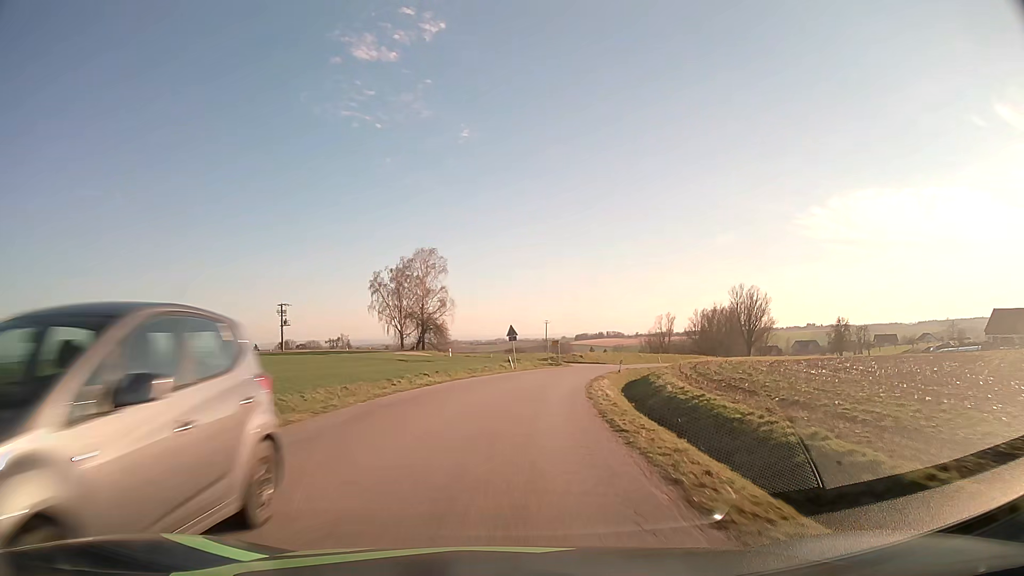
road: tertiary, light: Day
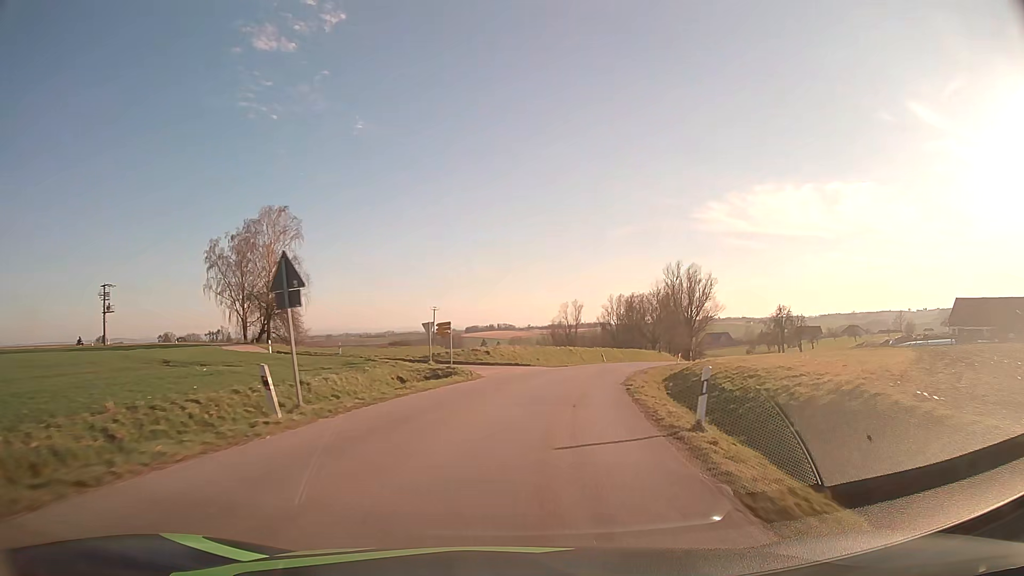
(+2.3, +32.6) m; +10°
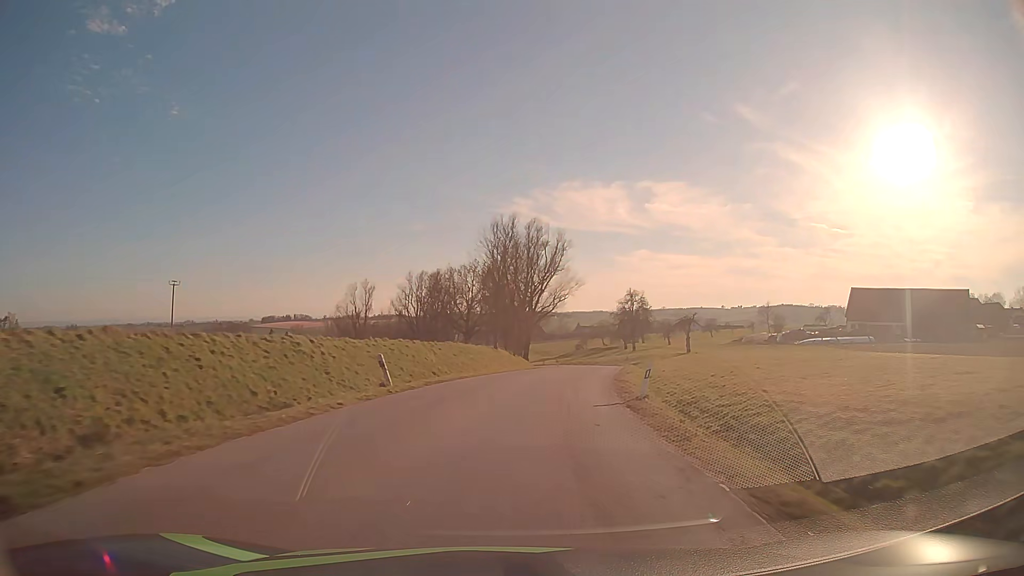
(+5.9, +43.1) m; +16°
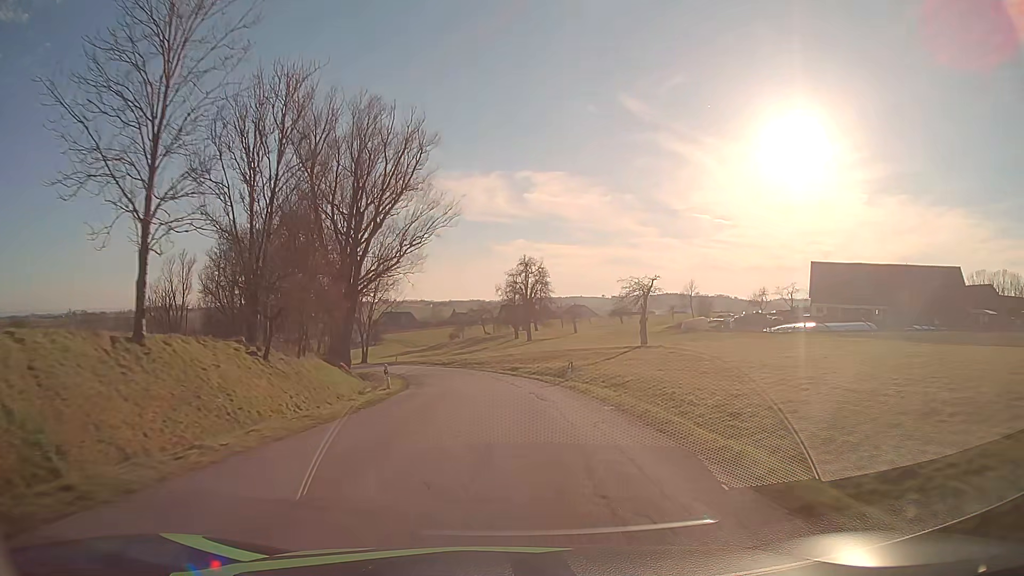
(+5.1, +41.8) m; +11°
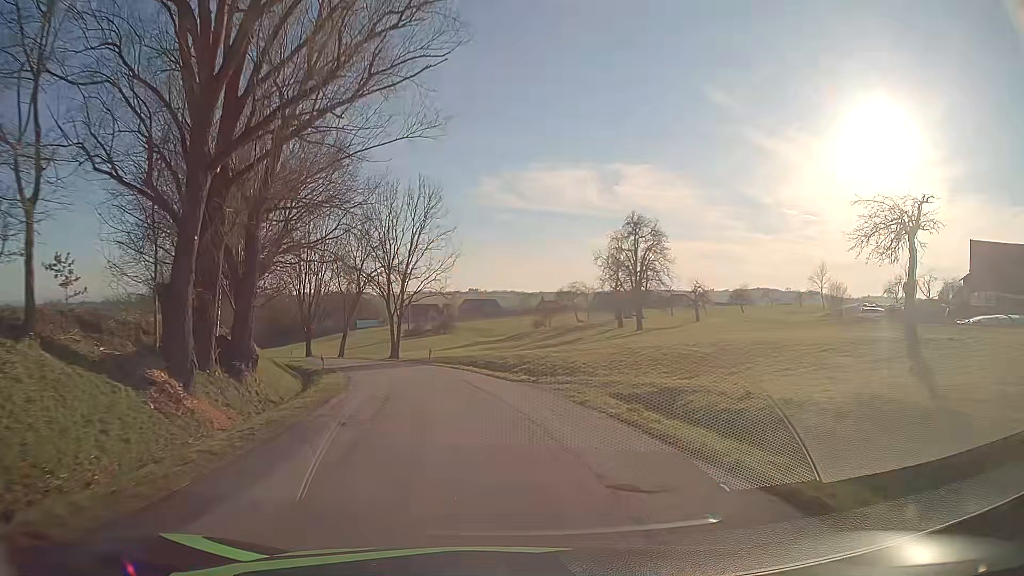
(-0.9, +30.4) m; -7°
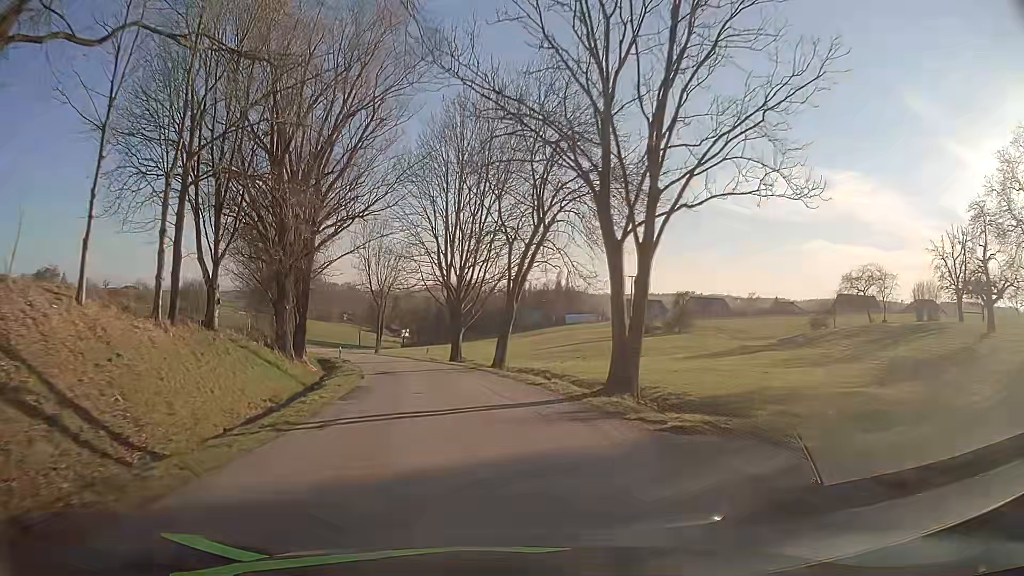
(-6.7, +40.5) m; -18°
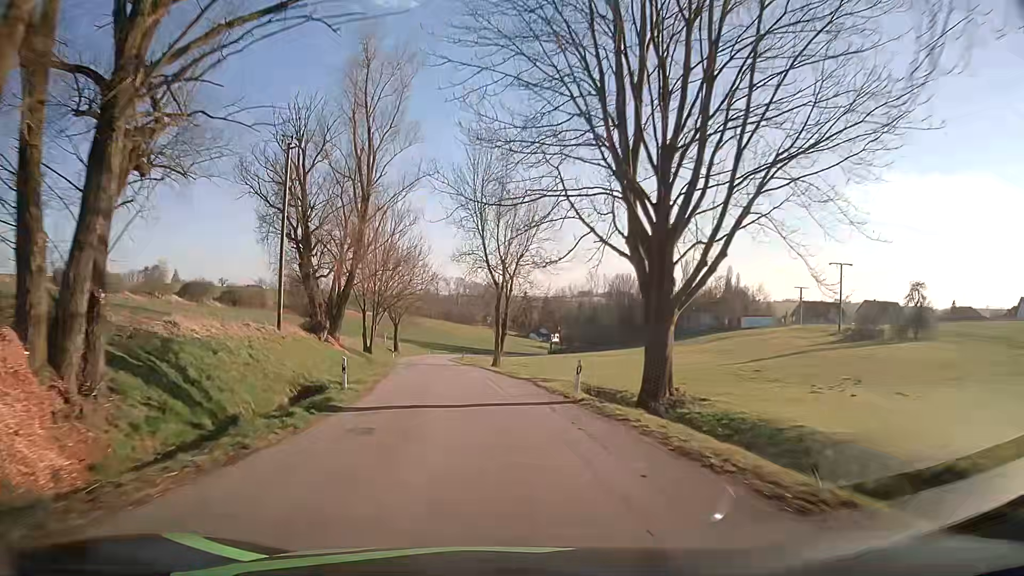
(-3.6, +32.2) m; -13°
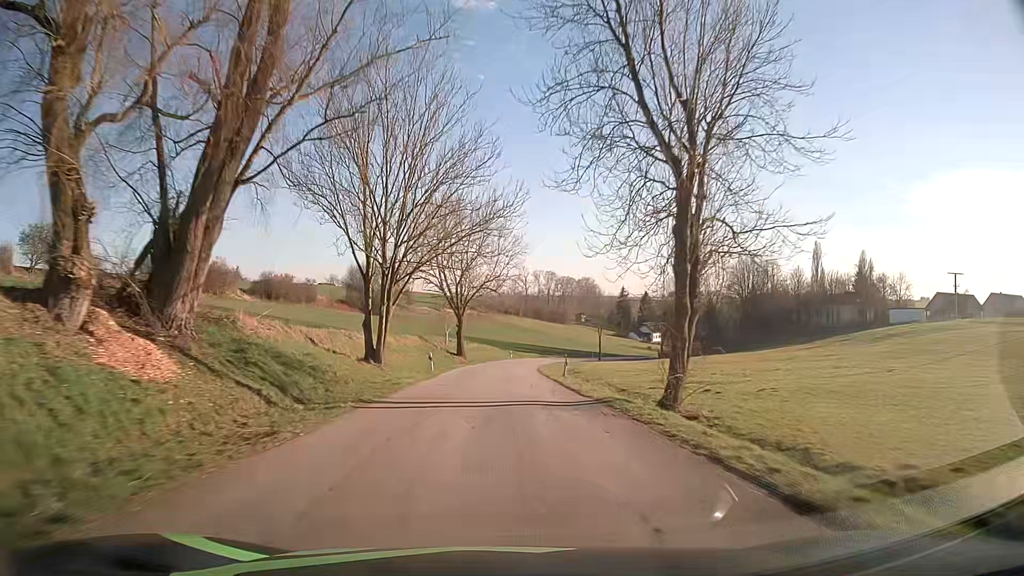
(-2.9, +33.4) m; -9°
(0, +10) (0, +20) (0, +30) (0, +40) (+1, +50) (+1, +60) (+2, +70) (+3, +80) (+5, +90) (+8, +99) m
